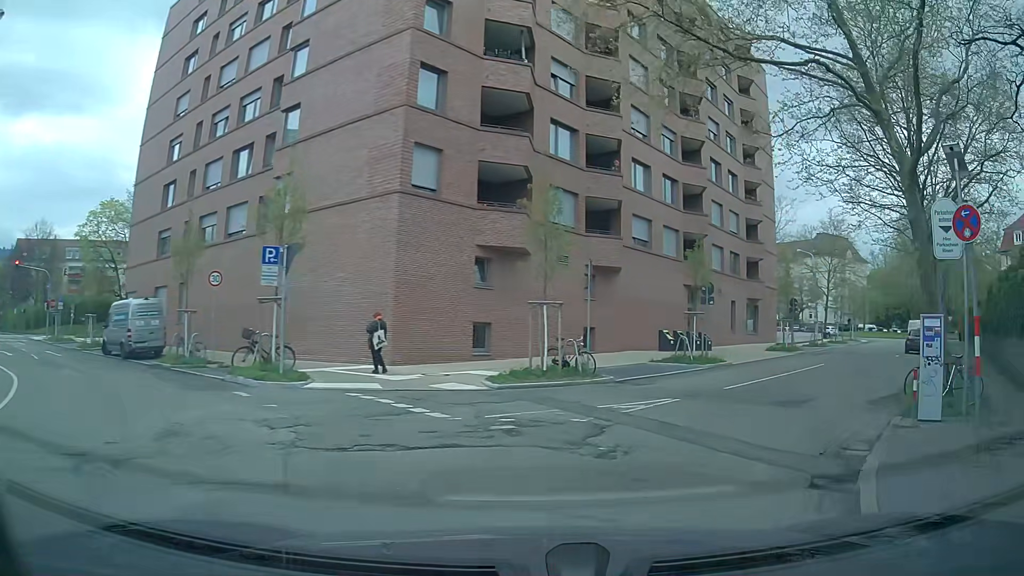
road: tertiary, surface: asphalt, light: Day
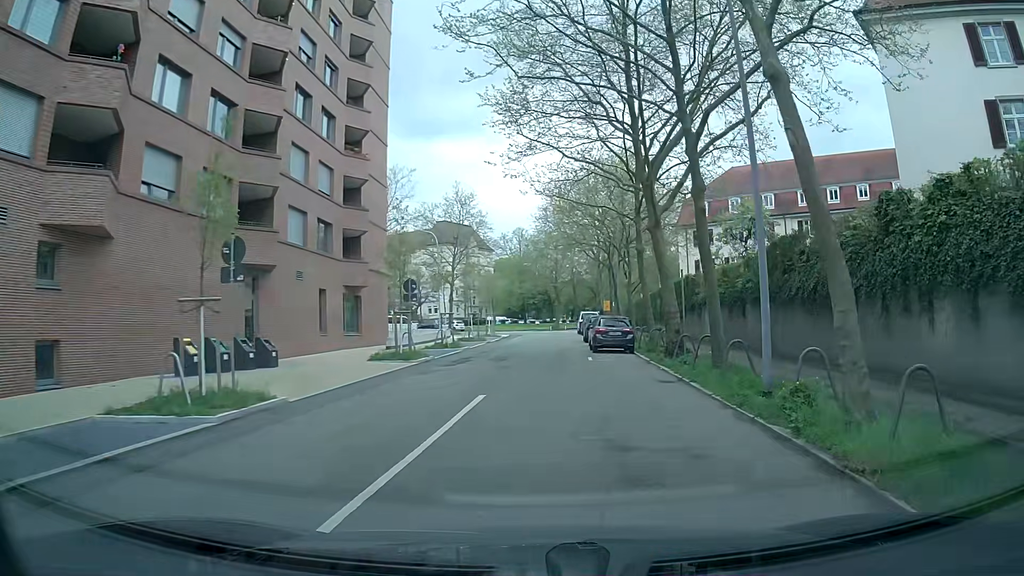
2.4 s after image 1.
(+4.8, +13.5) m; +35°
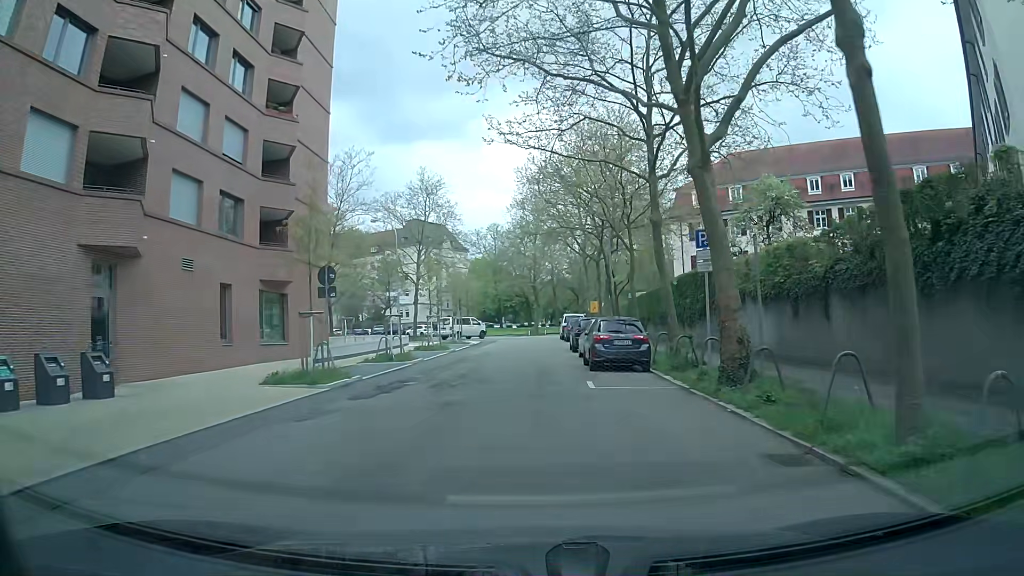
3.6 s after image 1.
(0.0, +8.7) m; 0°
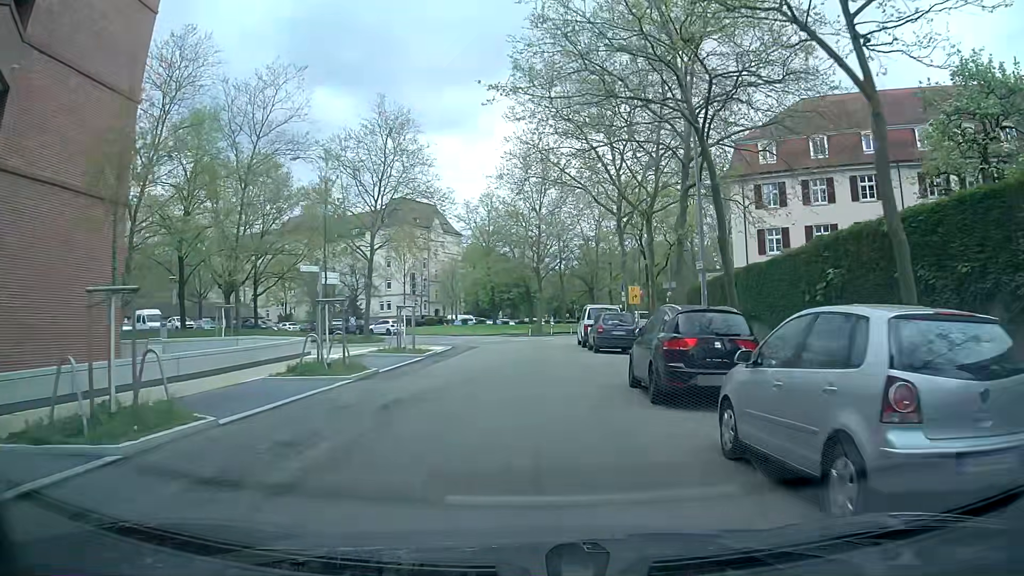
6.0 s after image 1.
(+0.2, +19.7) m; +1°
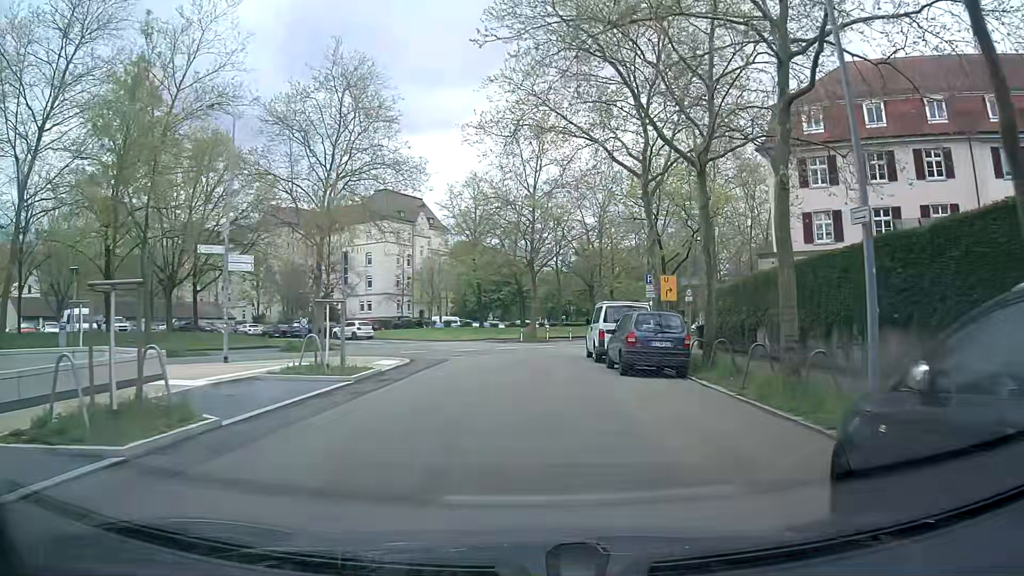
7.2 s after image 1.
(0.0, +9.7) m; 0°
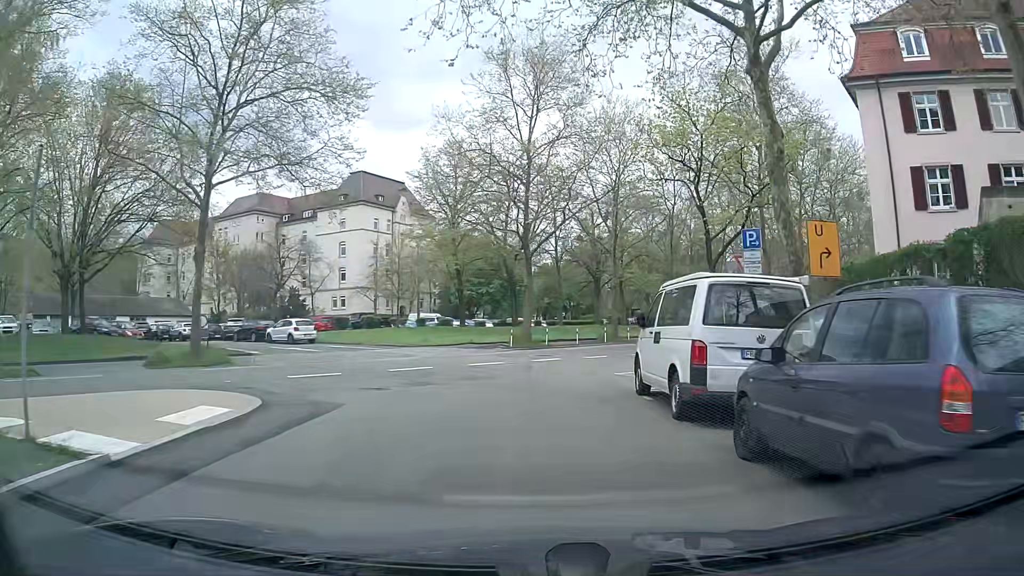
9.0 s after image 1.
(-0.1, +12.9) m; -1°
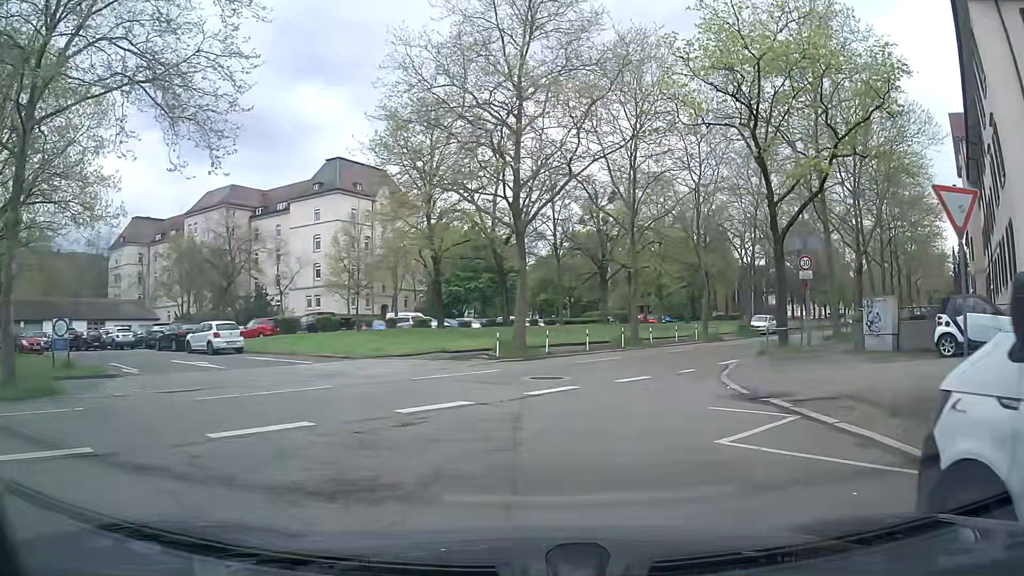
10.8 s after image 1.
(+0.2, +9.7) m; +1°
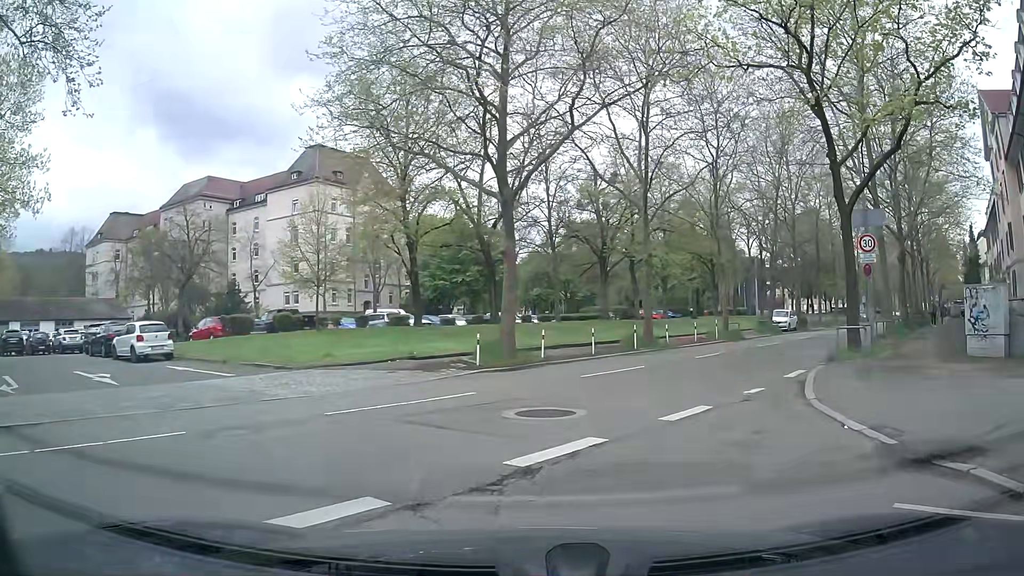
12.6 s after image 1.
(0.0, +5.6) m; +1°
